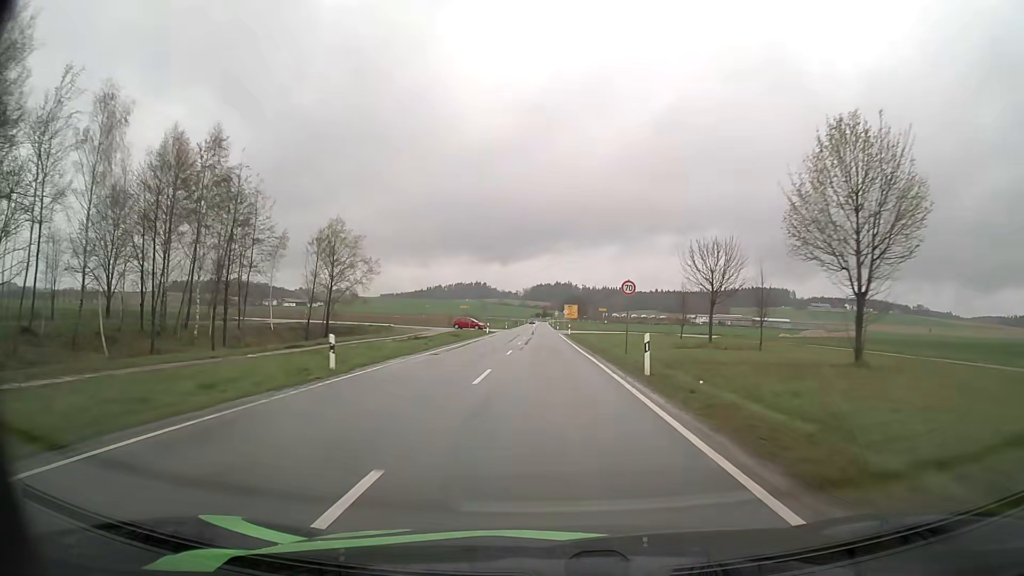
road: tertiary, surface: asphalt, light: Day
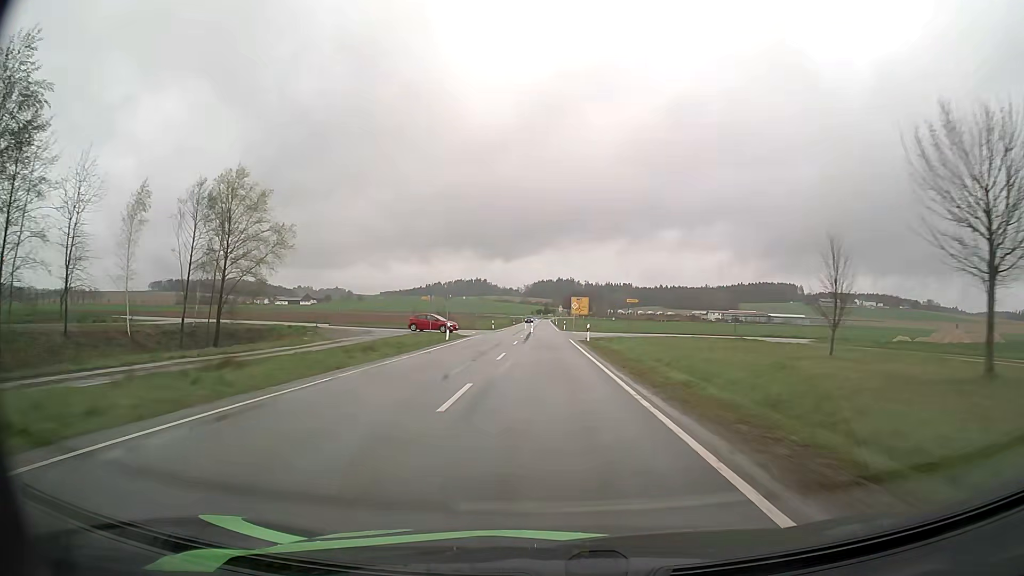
(0.0, +28.6) m; 0°
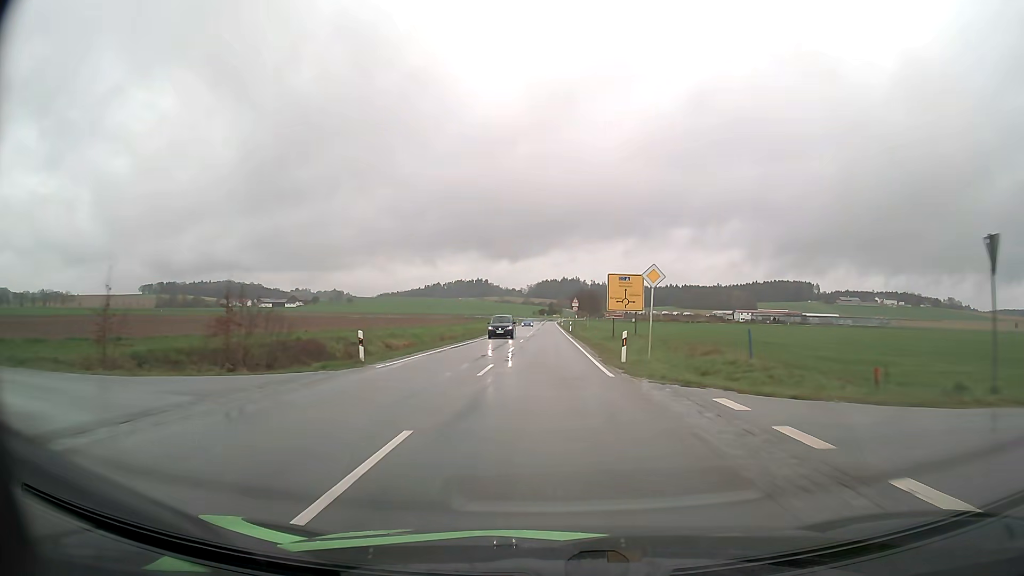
(-0.4, +54.3) m; -1°
(0, +10) (0, +20) (0, +30) (0, +40) (0, +50) (0, +60) (0, +70) (0, +80) (0, +90) (0, +100) m
